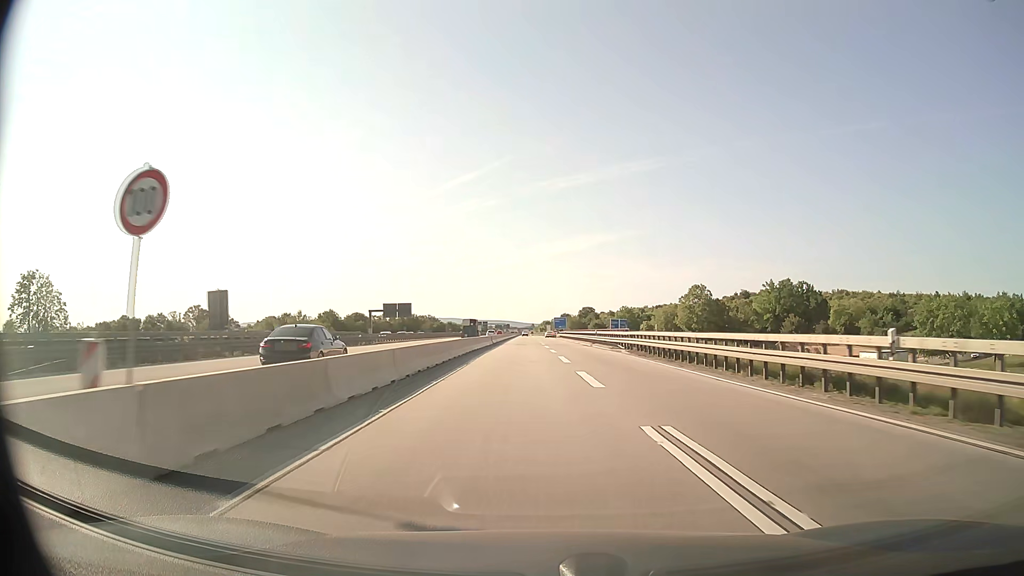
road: motorway_link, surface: asphalt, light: Day
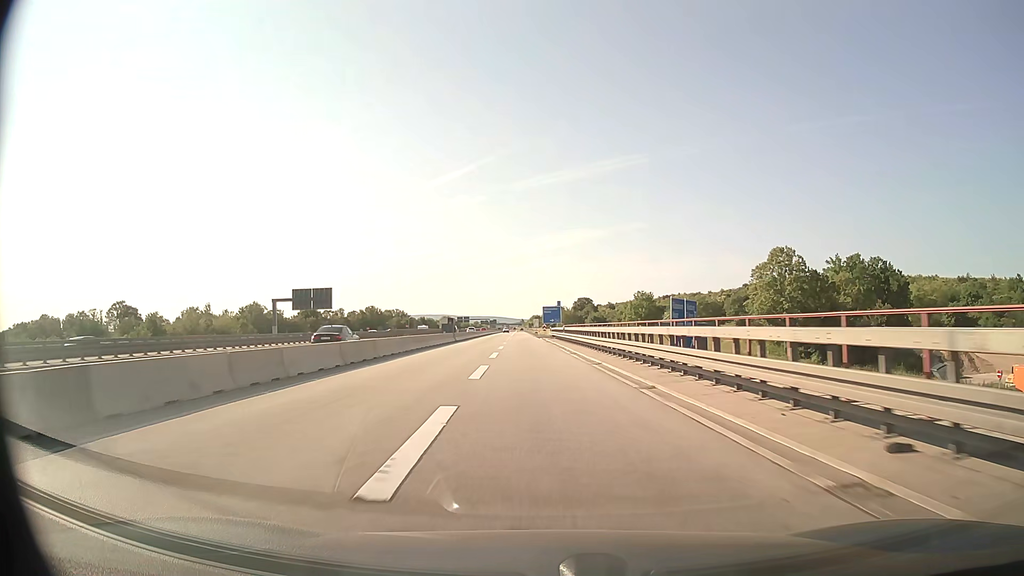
(+1.3, +58.8) m; +1°
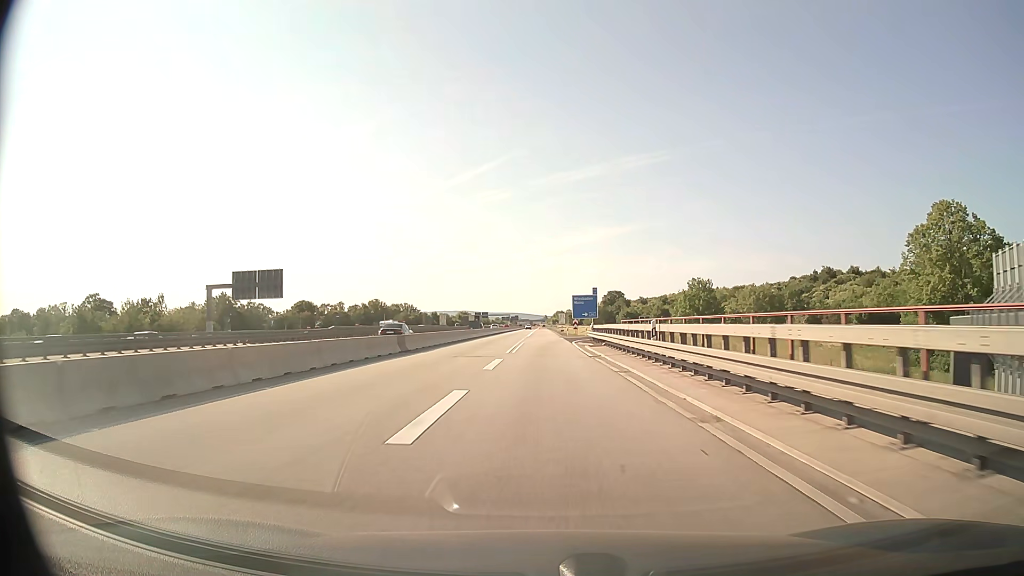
(-0.7, +33.6) m; -2°
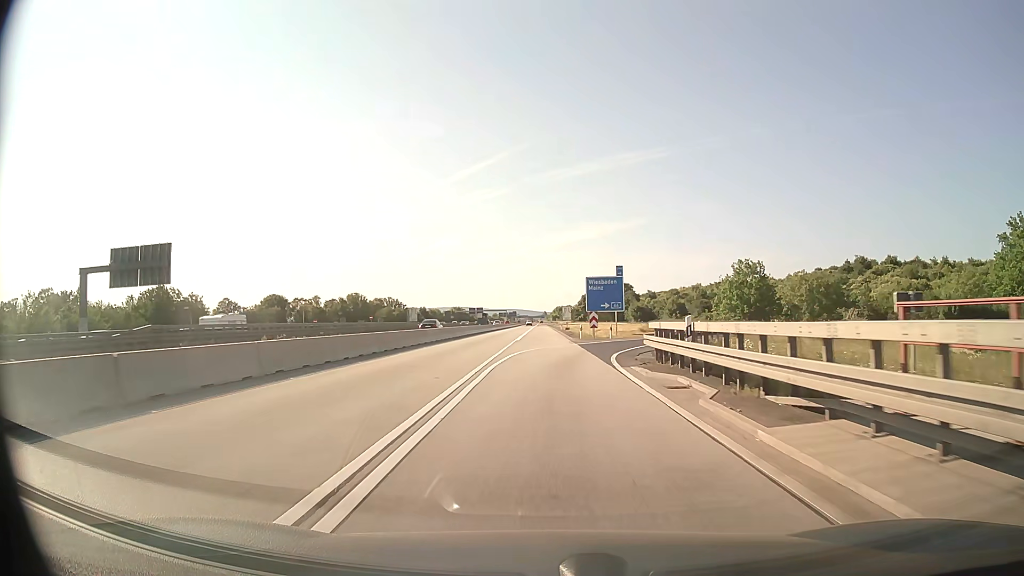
(0.0, +28.5) m; 0°
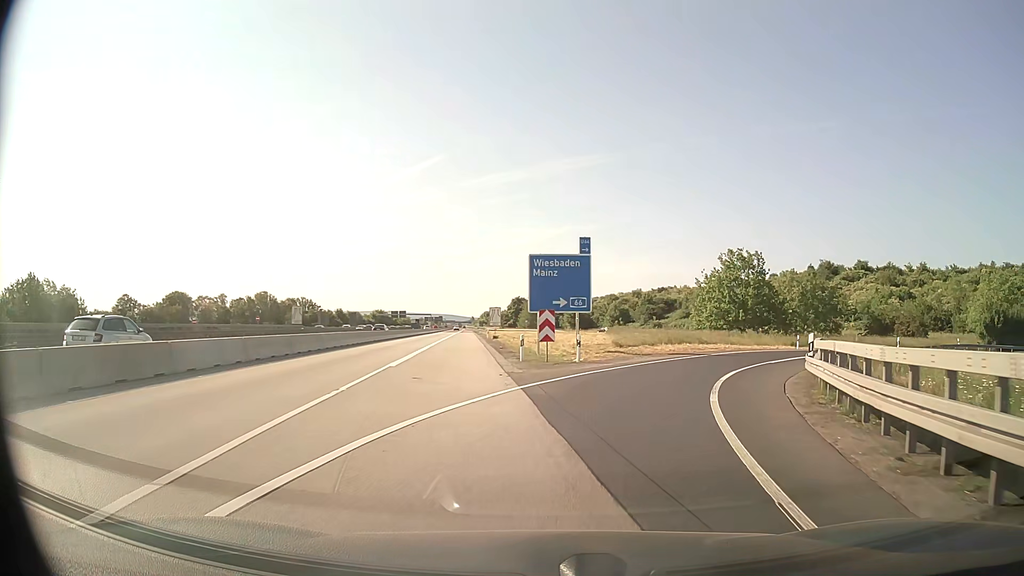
(+0.6, +23.3) m; +5°
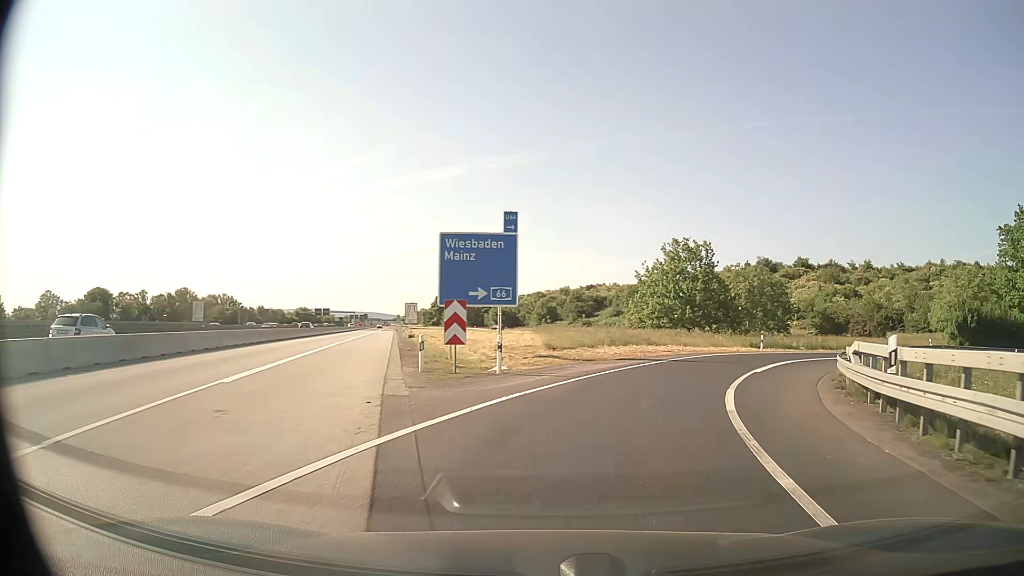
(+0.4, +7.4) m; +7°
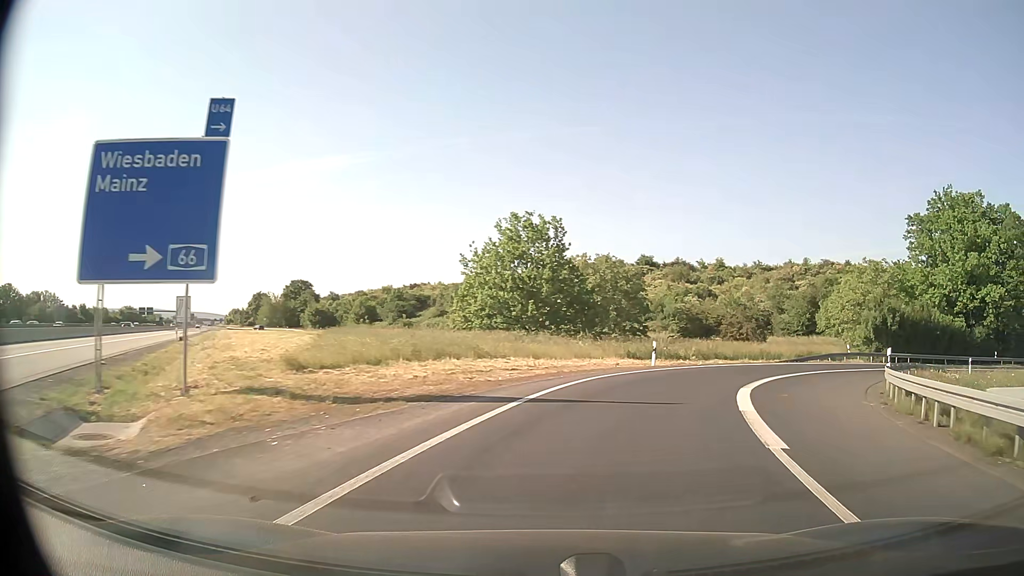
(+1.8, +14.6) m; +14°
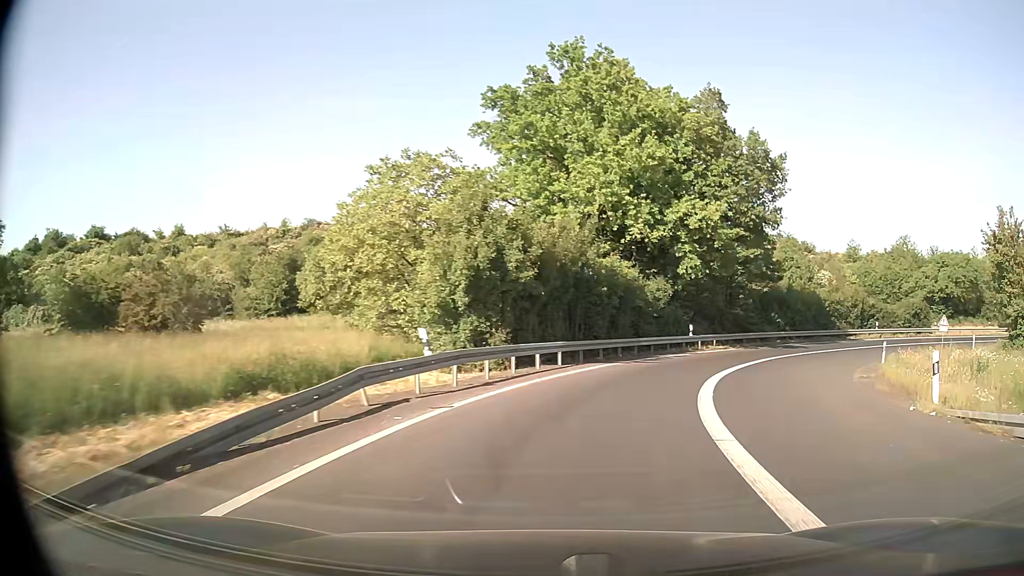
(+13.3, +34.0) m; +44°
(+1, +10) (+4, +20) (+8, +29) (+14, +37) (+21, +44) (+29, +49) (+39, +52) (+49, +54) (+58, +53) (+68, +50) m
